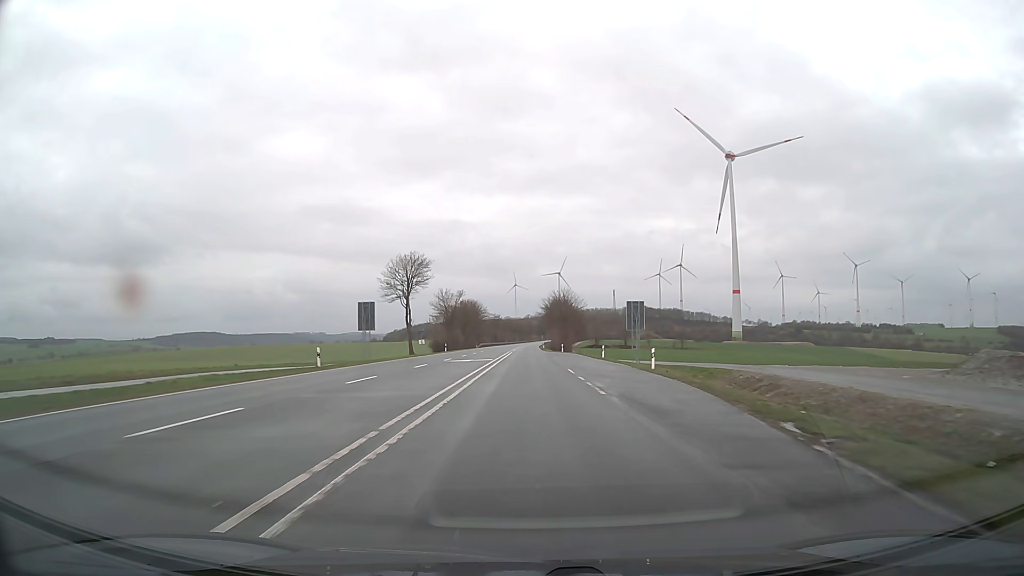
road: primary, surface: asphalt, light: Day
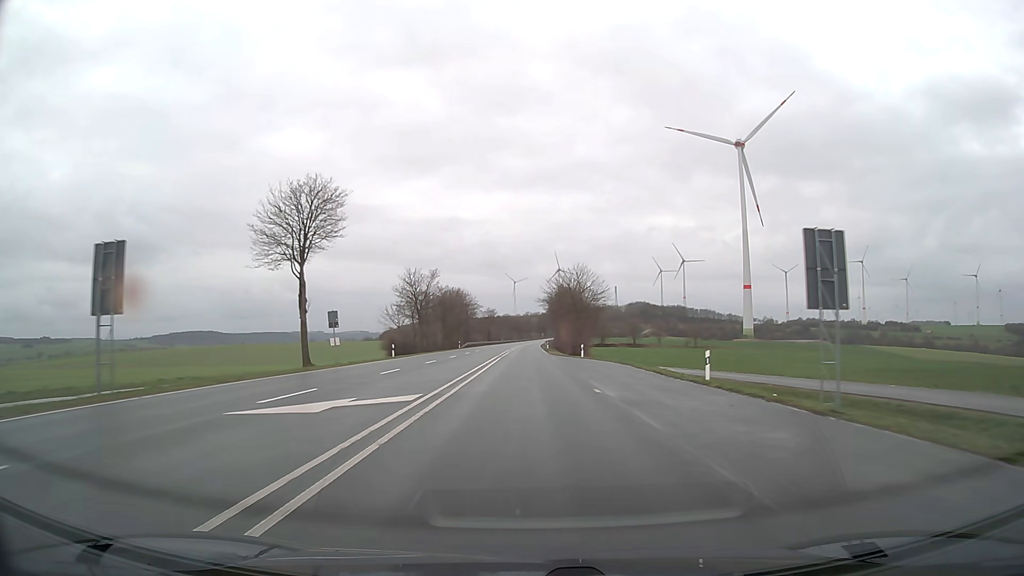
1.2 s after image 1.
(0.0, +31.6) m; 0°
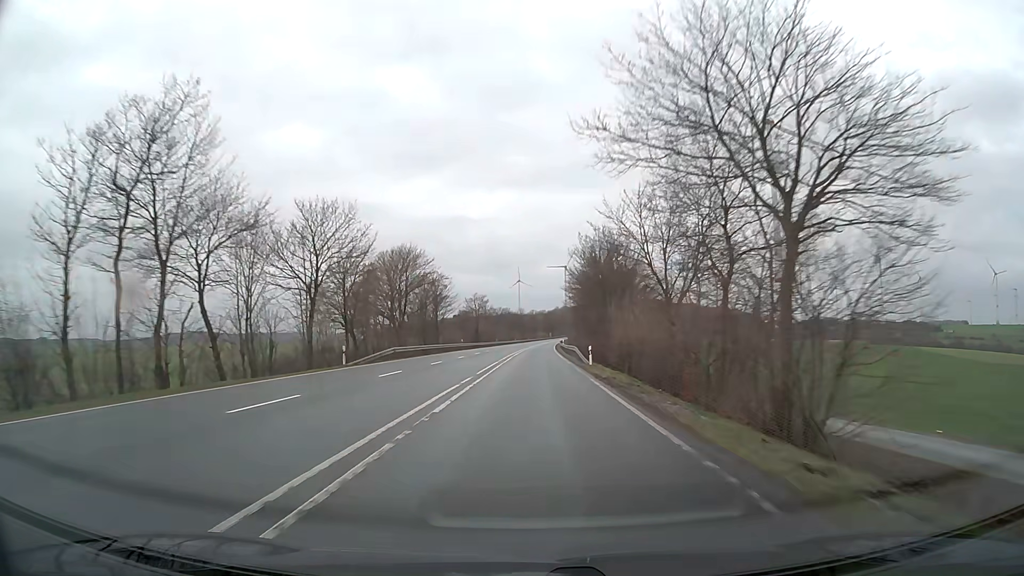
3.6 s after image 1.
(-0.1, +63.2) m; 0°
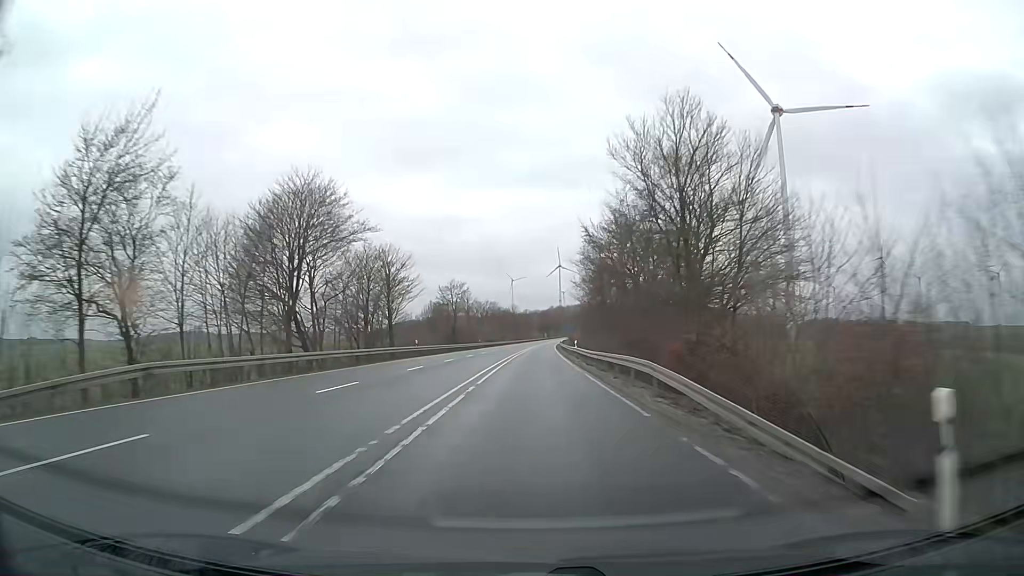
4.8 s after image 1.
(+0.1, +31.6) m; +1°
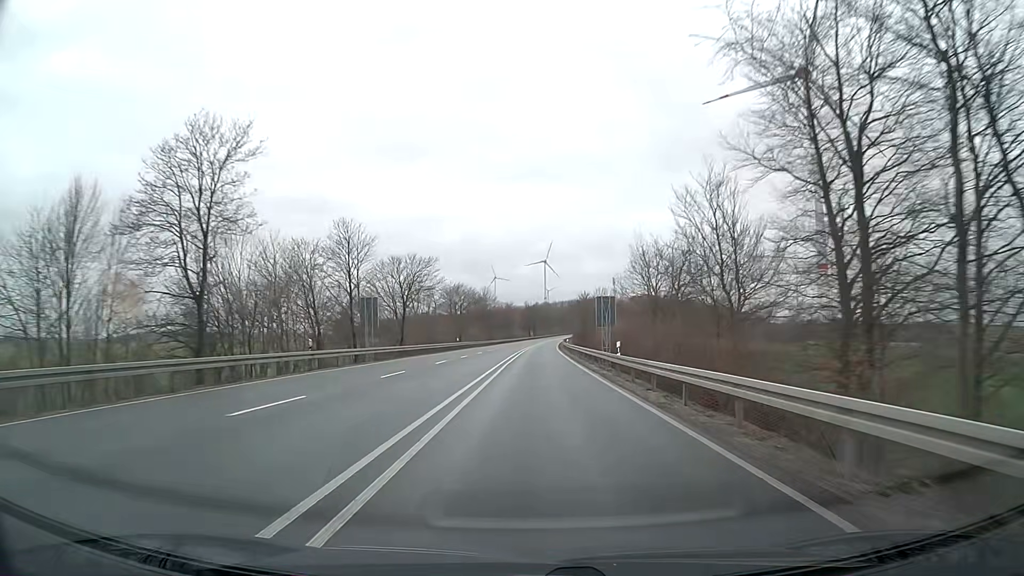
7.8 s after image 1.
(+0.7, +79.1) m; +1°
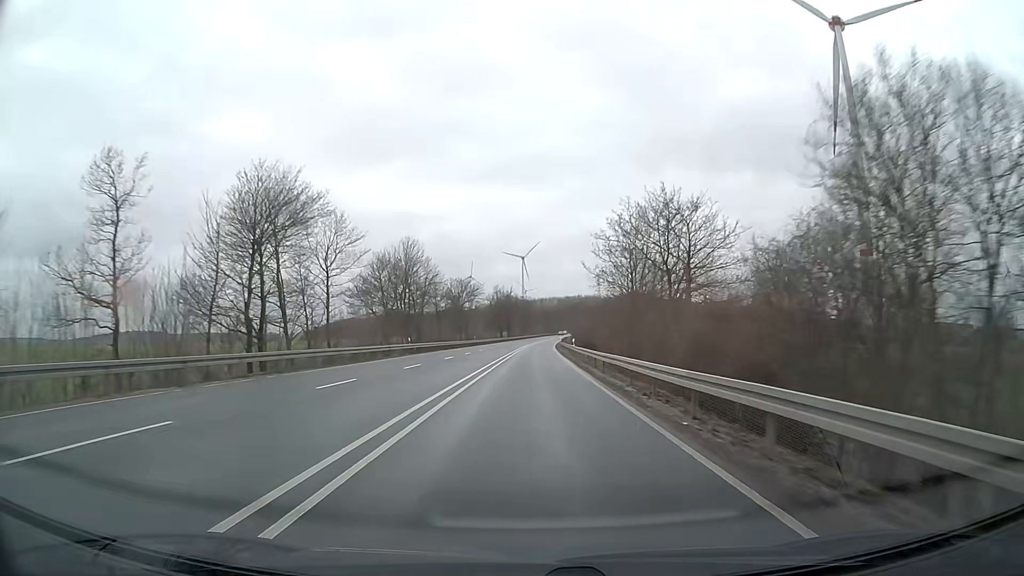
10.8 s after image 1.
(+1.5, +79.1) m; +2°
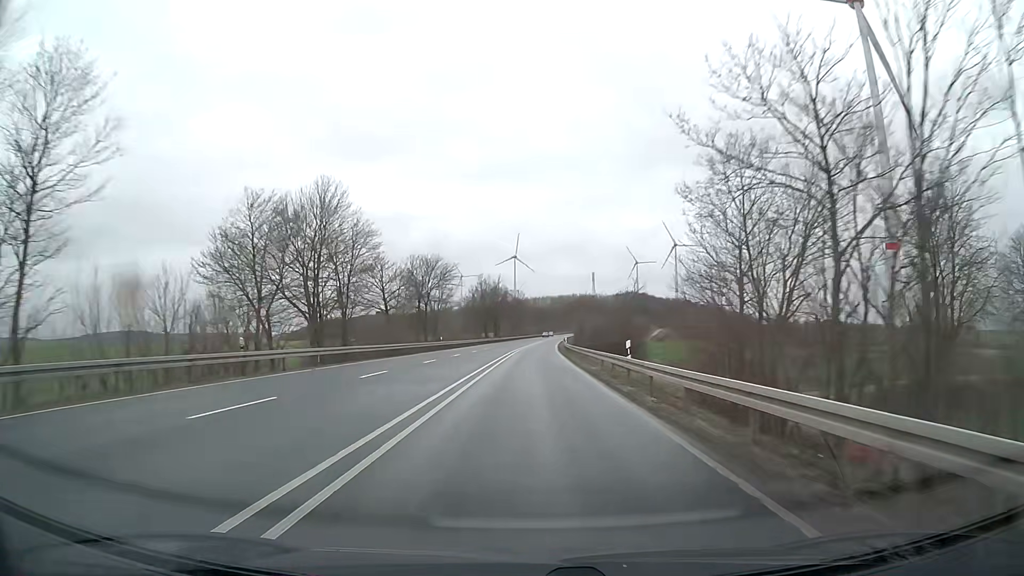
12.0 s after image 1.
(+0.2, +31.6) m; +1°
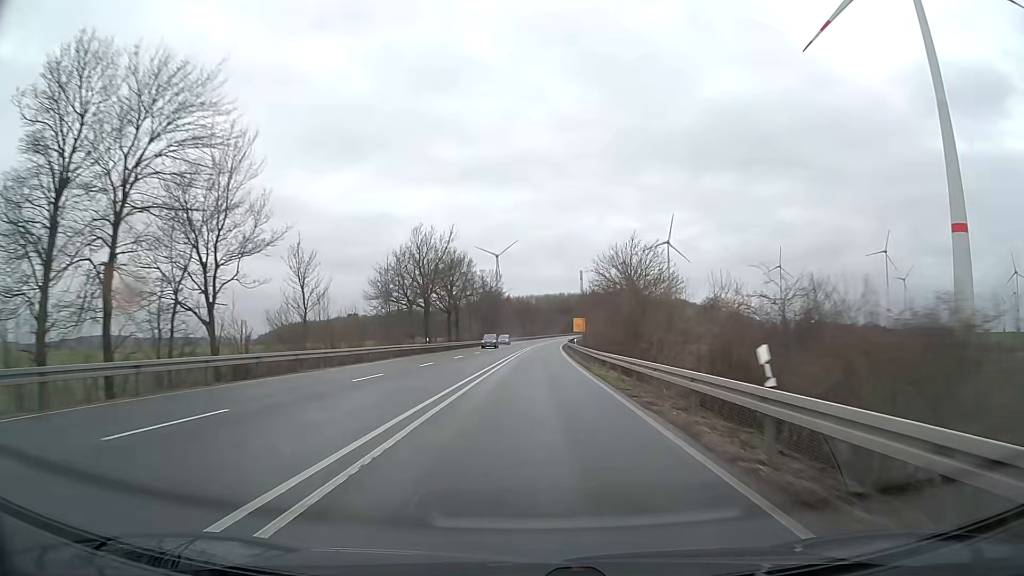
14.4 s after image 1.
(+0.8, +63.1) m; +1°
(0, +10) (0, +20) (0, +30) (0, +40) (+1, +50) (+1, +60) (+1, +70) (+2, +80) (+2, +90) (+3, +100) m
